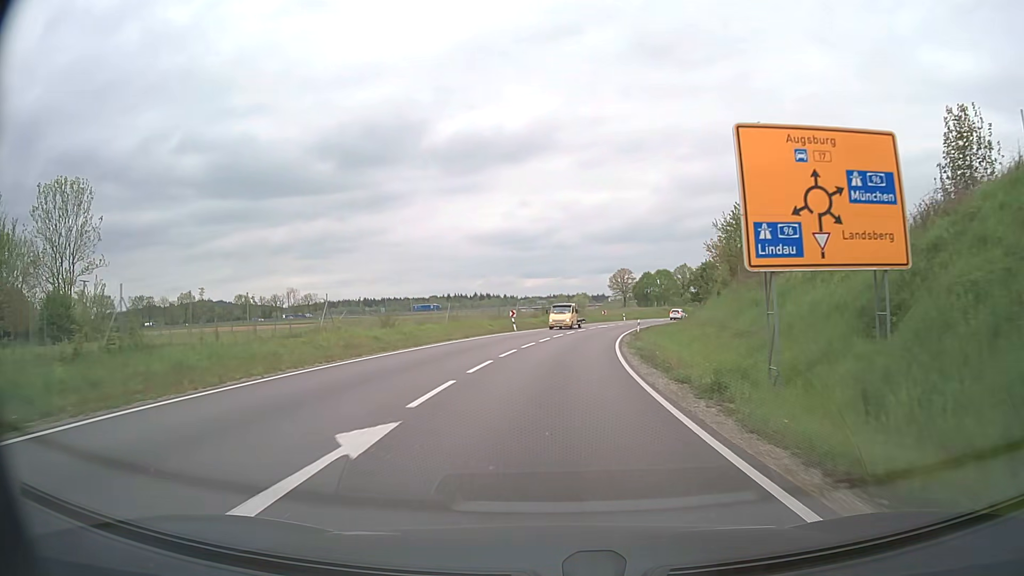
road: primary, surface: asphalt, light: Day
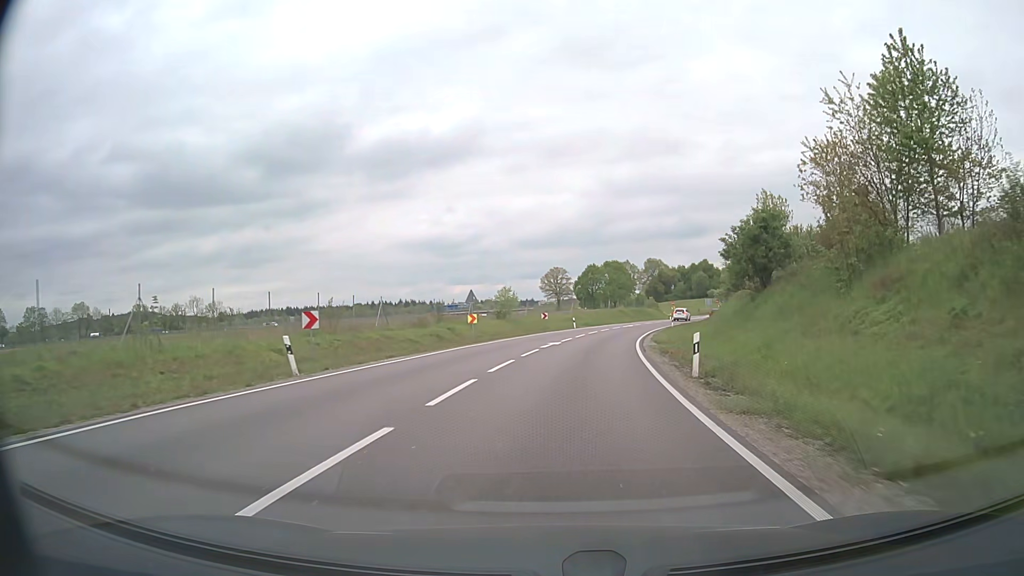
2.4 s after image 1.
(+1.8, +35.6) m; +6°
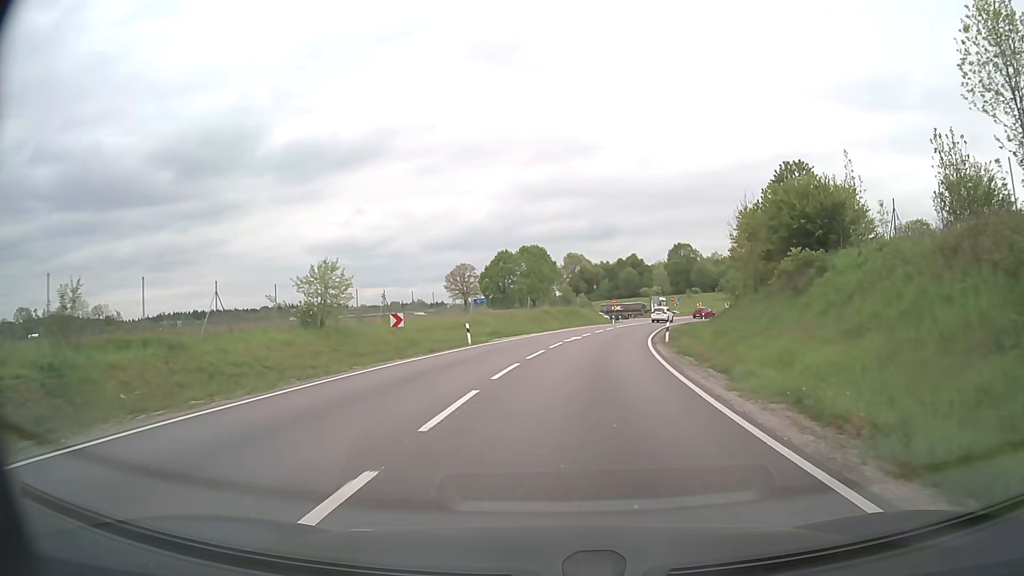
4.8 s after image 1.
(+1.9, +32.0) m; +7°
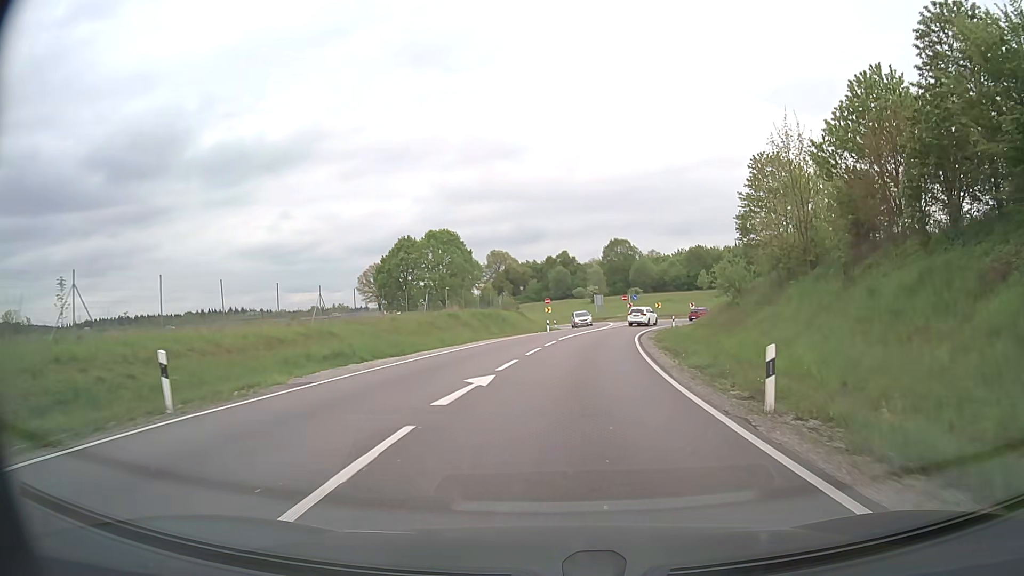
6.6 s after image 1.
(+1.3, +21.9) m; +6°
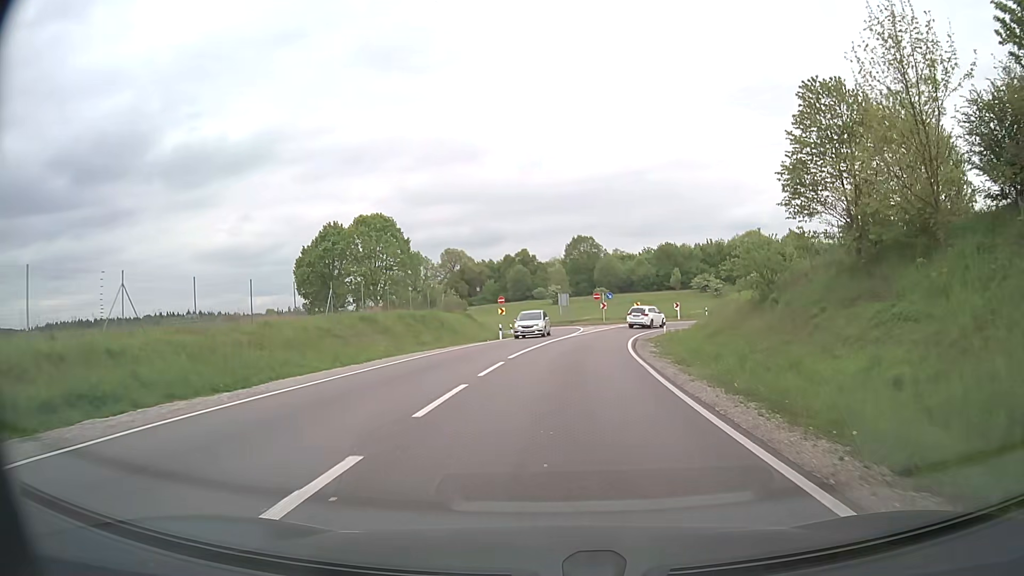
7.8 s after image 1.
(+0.4, +13.4) m; +3°
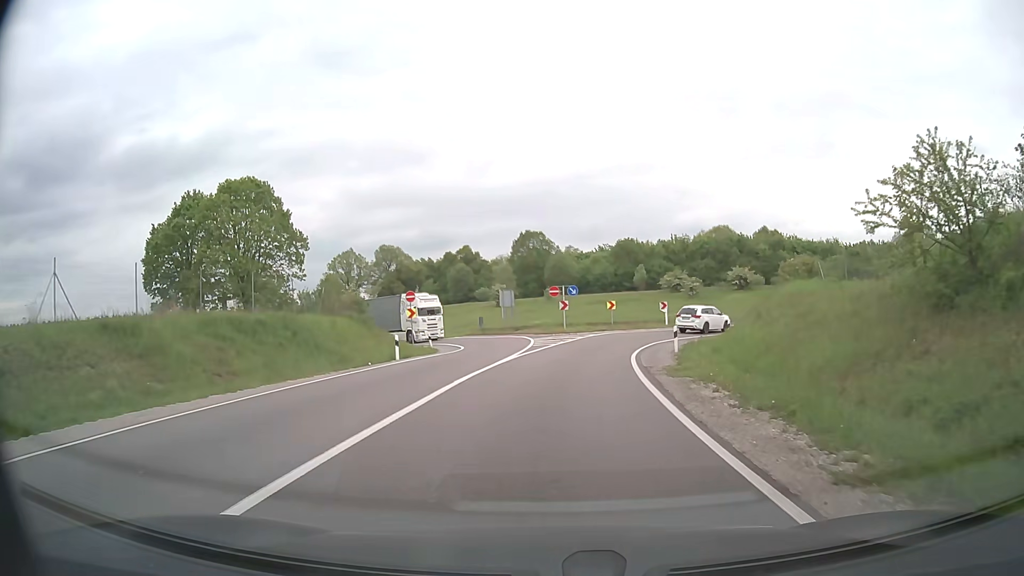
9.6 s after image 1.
(+0.7, +18.4) m; +4°
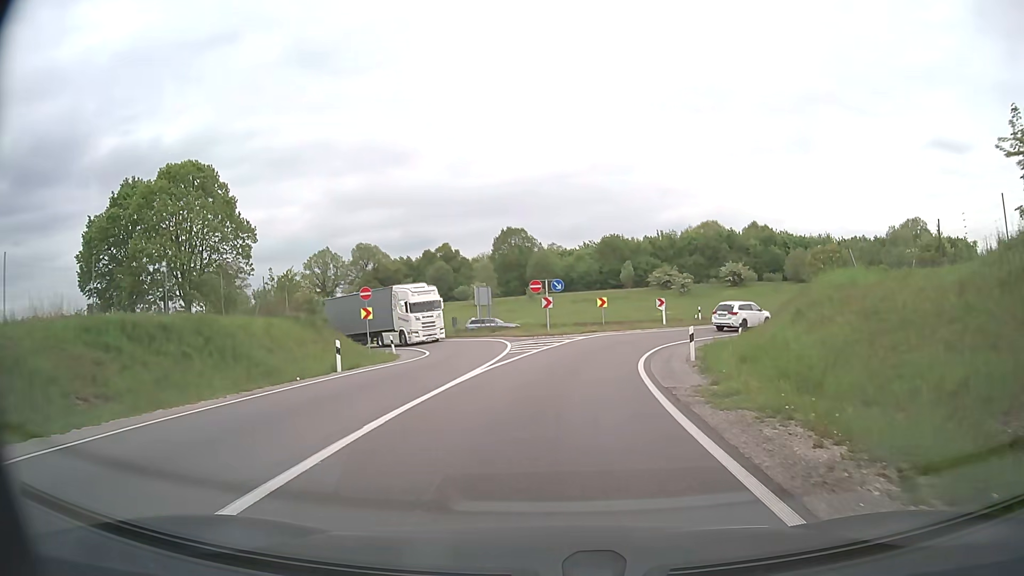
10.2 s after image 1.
(+0.1, +5.7) m; +2°
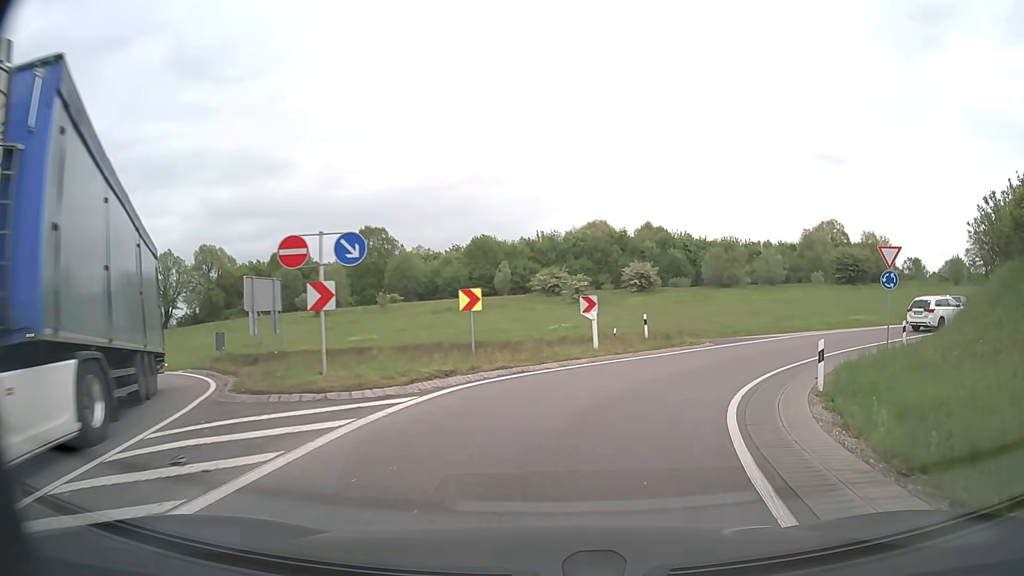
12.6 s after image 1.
(+1.3, +20.8) m; +11°
(+1, +10) (+5, +19) (+12, +26) (+20, +32) (+30, +35) (+39, +38) (+49, +41) (+58, +44) (+67, +48) (+76, +53) m
